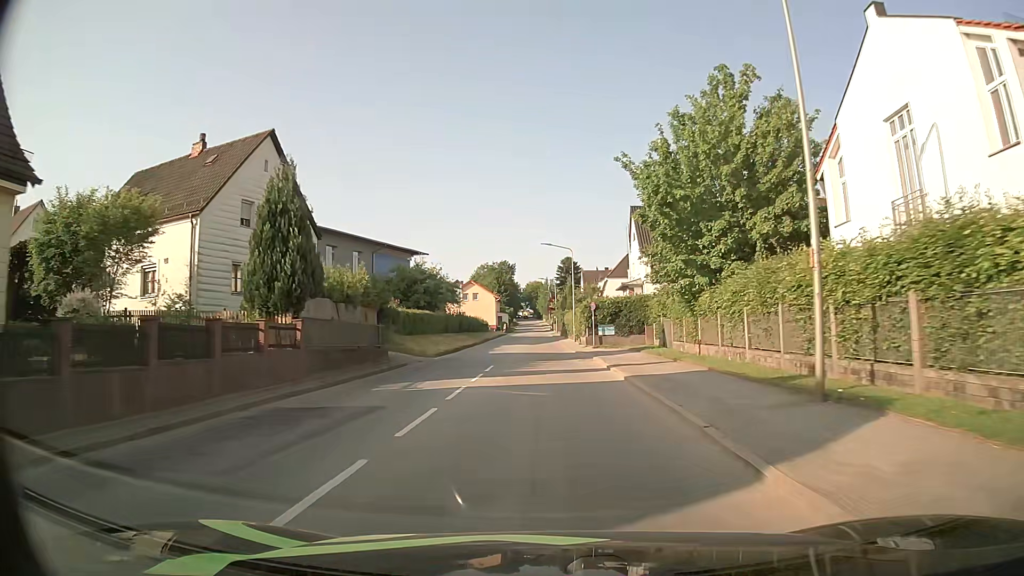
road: tertiary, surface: asphalt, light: Day
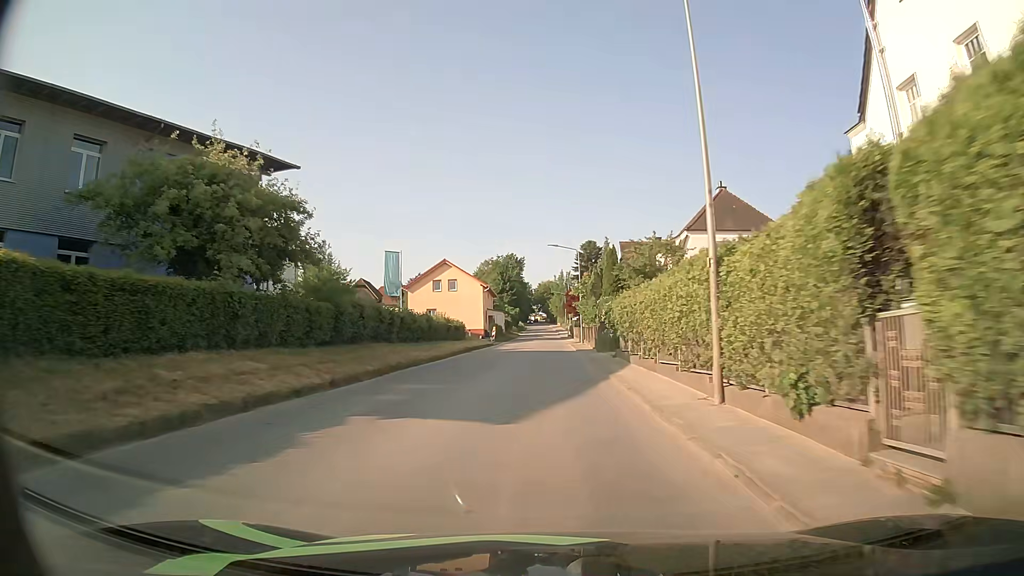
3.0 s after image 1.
(-0.4, +42.1) m; -1°
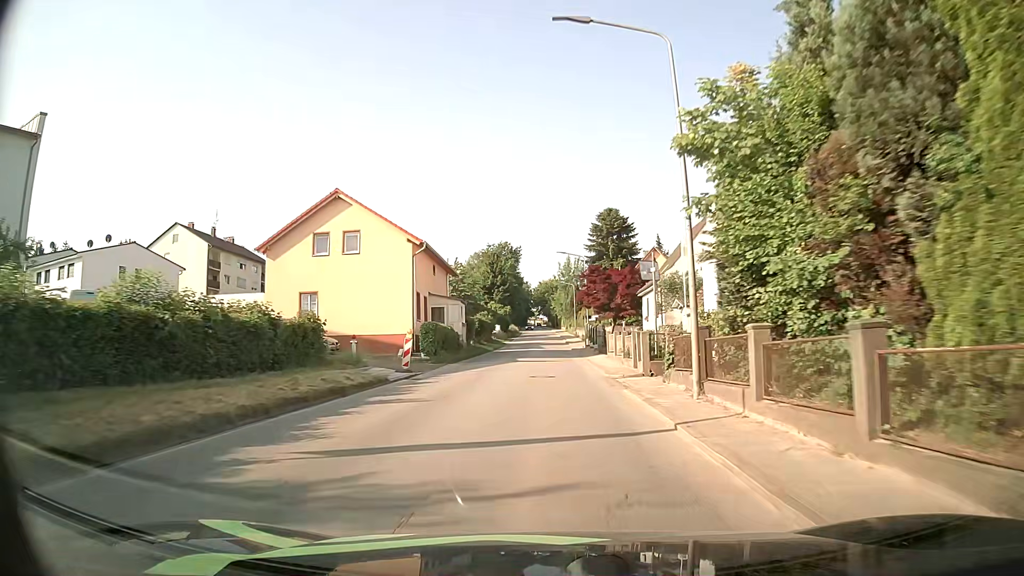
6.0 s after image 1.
(-0.2, +40.3) m; -1°
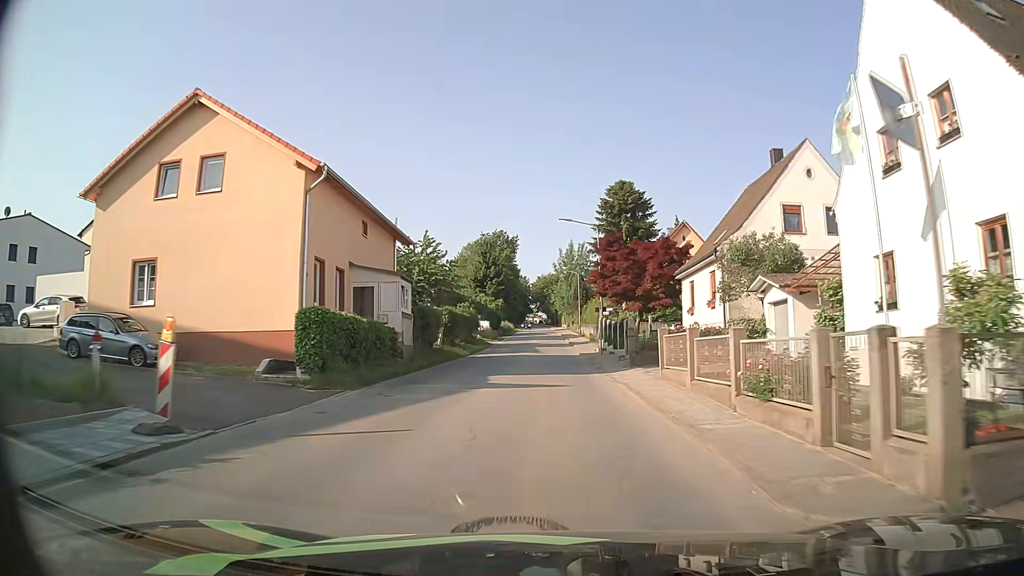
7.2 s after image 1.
(+0.1, +16.3) m; 0°
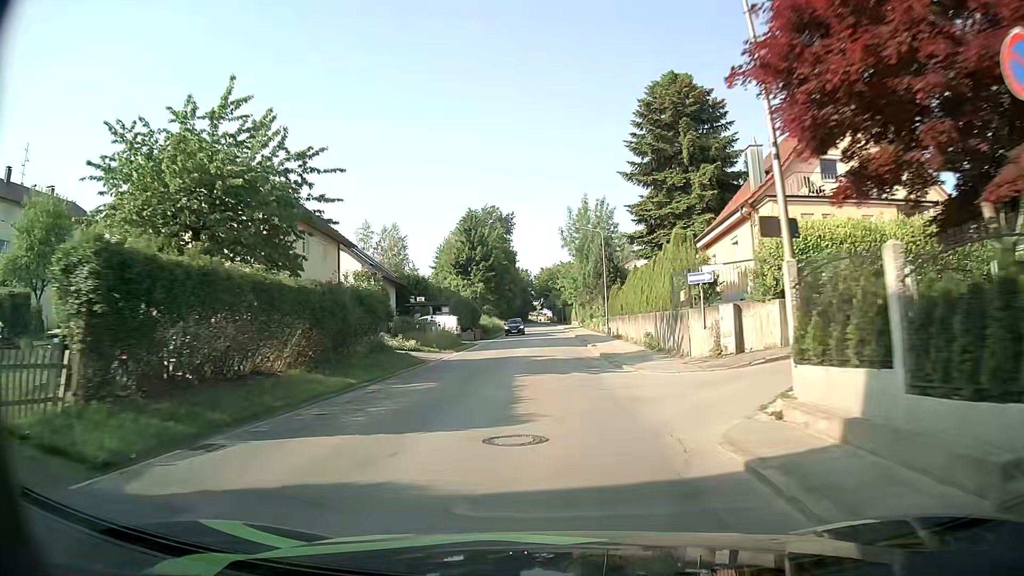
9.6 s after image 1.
(+0.2, +32.7) m; -1°
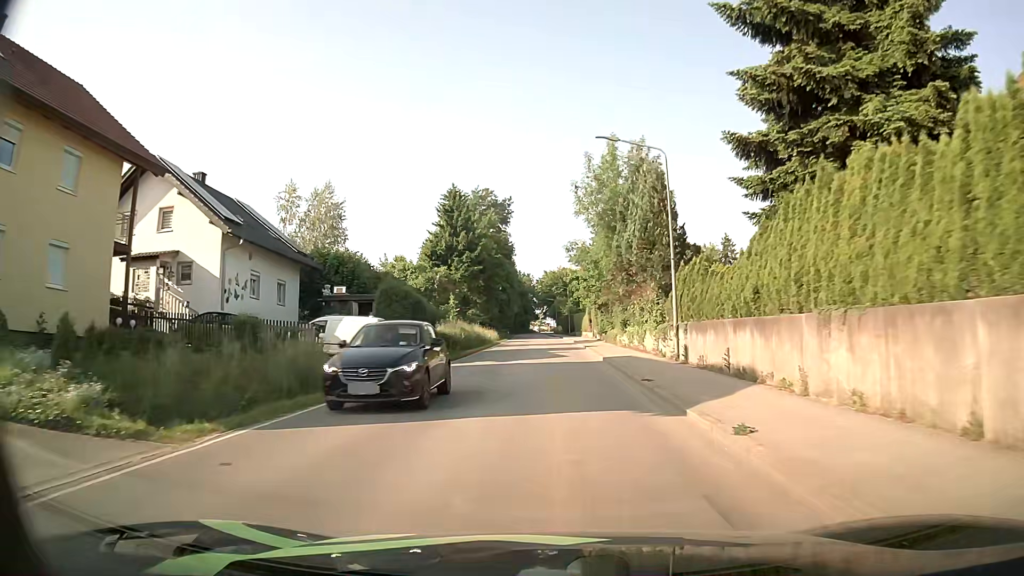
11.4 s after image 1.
(0.0, +24.7) m; +1°
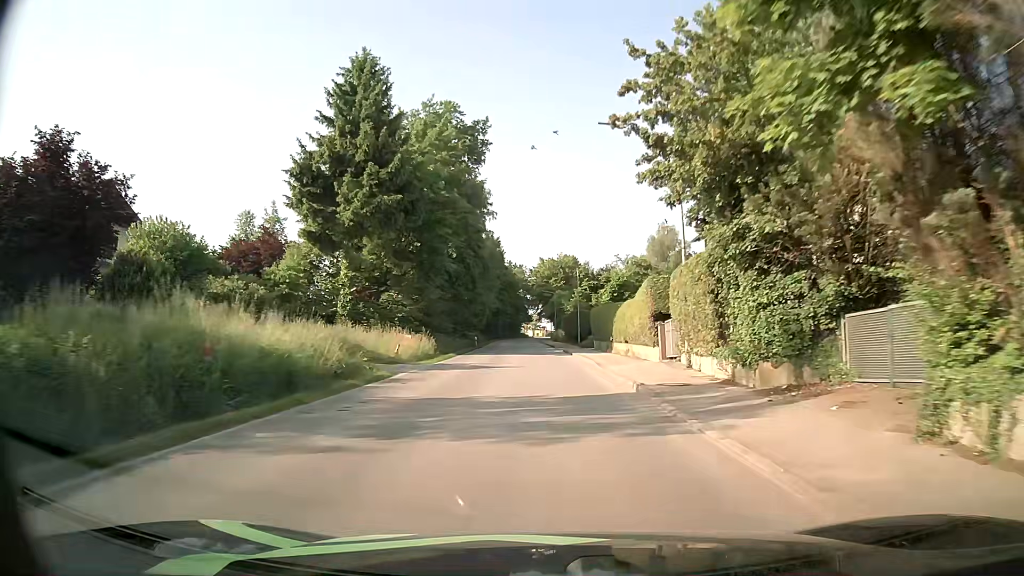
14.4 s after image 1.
(-0.4, +42.6) m; 0°
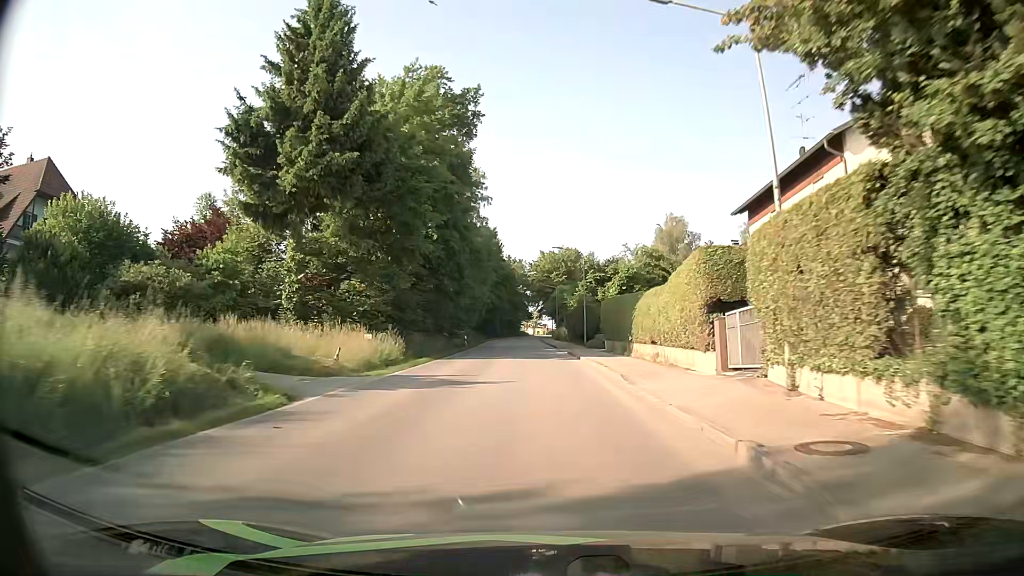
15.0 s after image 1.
(0.0, +8.6) m; 0°
(0, +10) (0, +20) (0, +30) (0, +40) (-1, +50) (-1, +60) (-1, +70) (-1, +80) (-2, +90) (-2, +100) m
